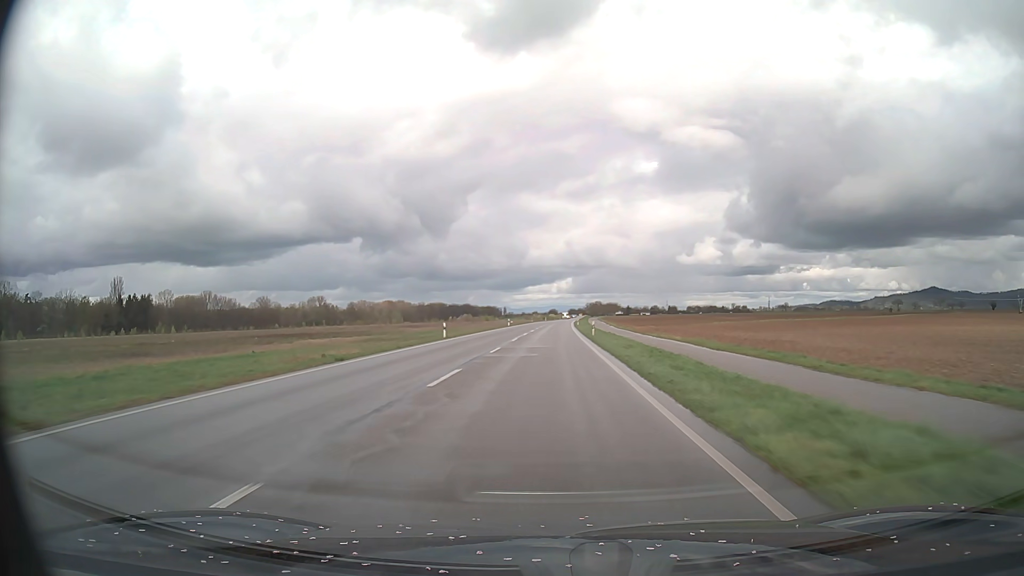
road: primary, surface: asphalt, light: Day
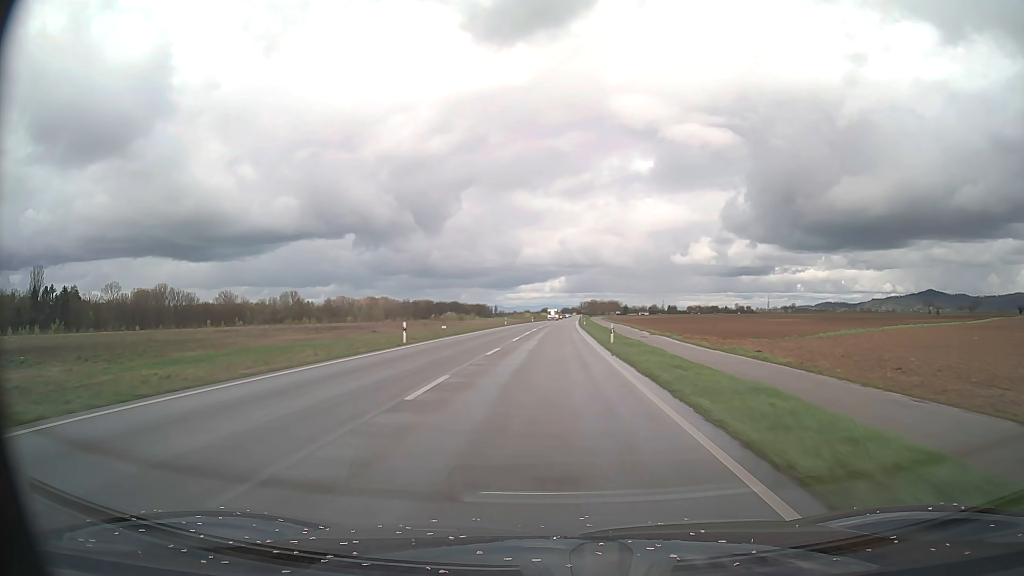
(+0.4, +62.3) m; +1°
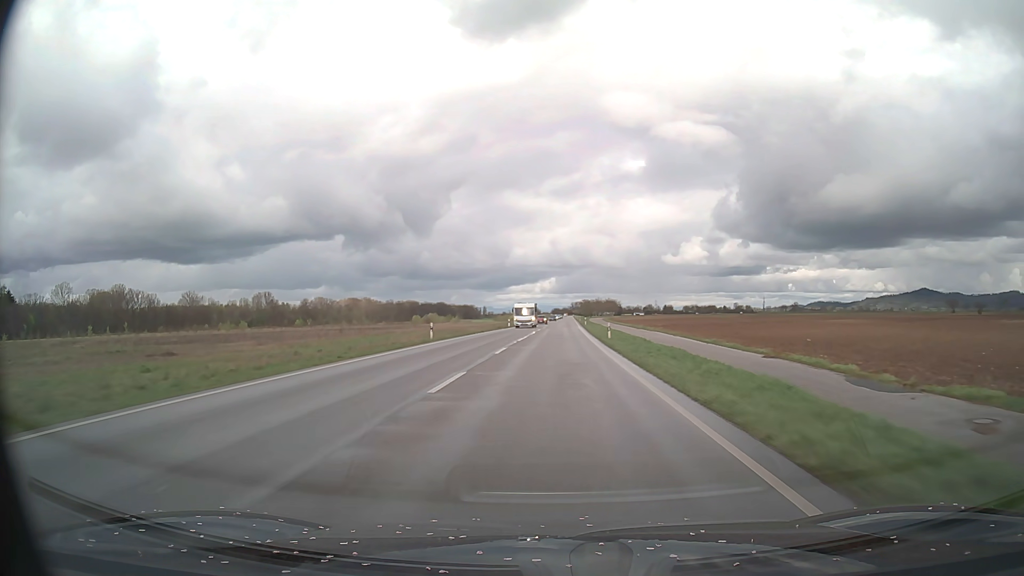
(+0.3, +46.9) m; +1°
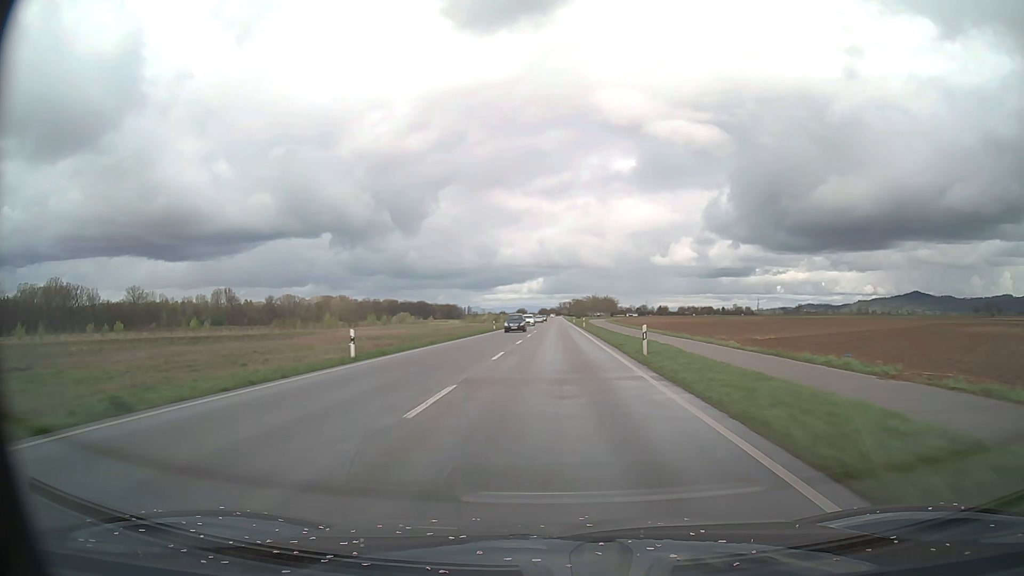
(+0.7, +62.5) m; +1°
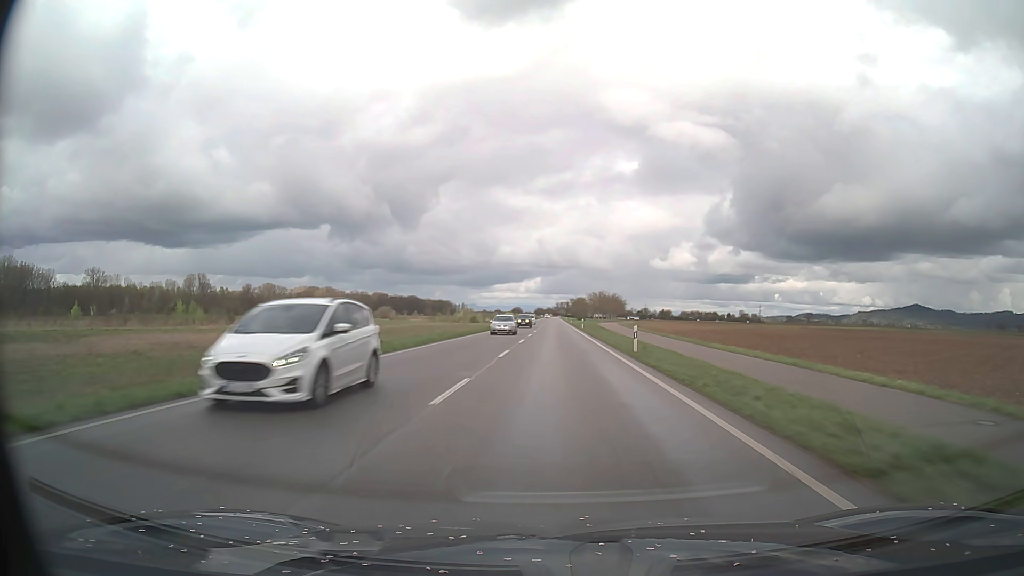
(+0.1, +46.9) m; 0°
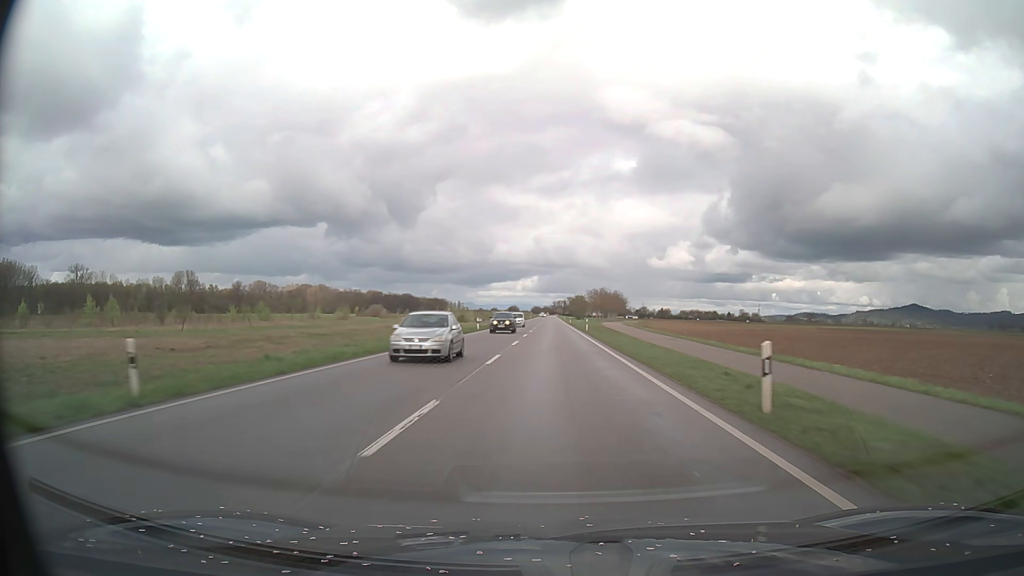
(0.0, +15.6) m; 0°
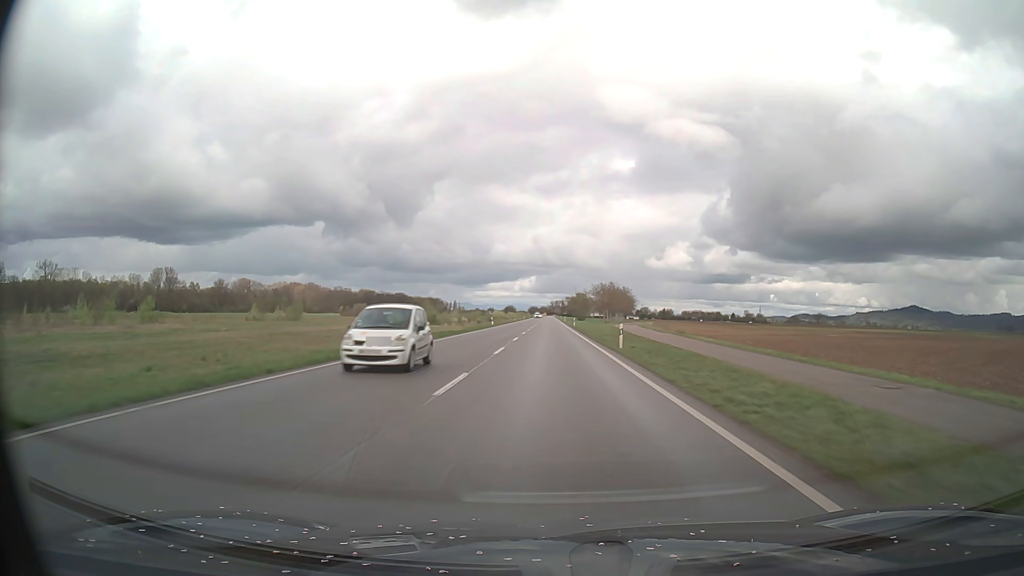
(+0.1, +31.3) m; 0°
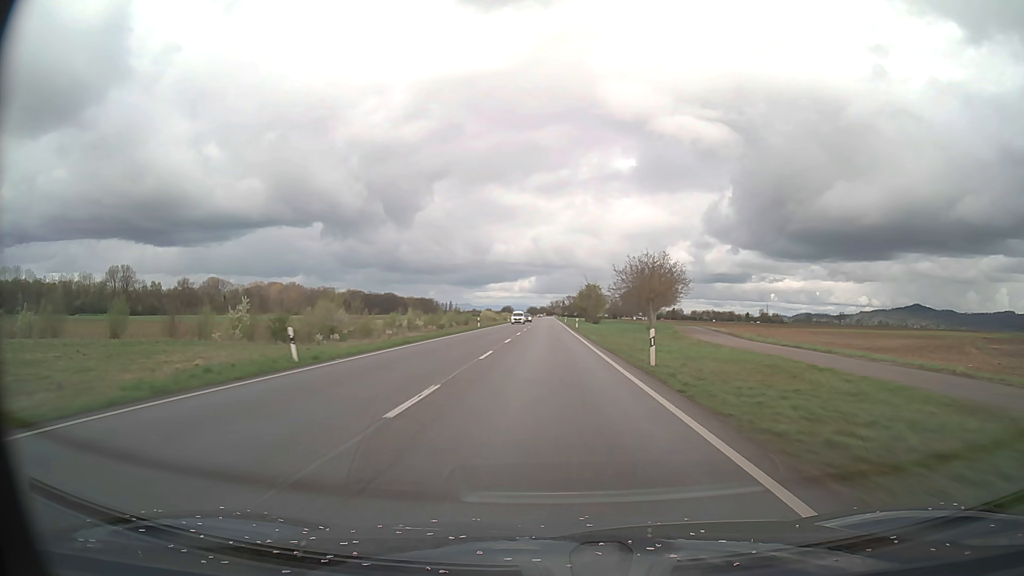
(-0.1, +62.5) m; 0°
(0, +10) (0, +20) (0, +30) (0, +40) (0, +50) (0, +60) (0, +70) (0, +80) (0, +90) (0, +100) m
